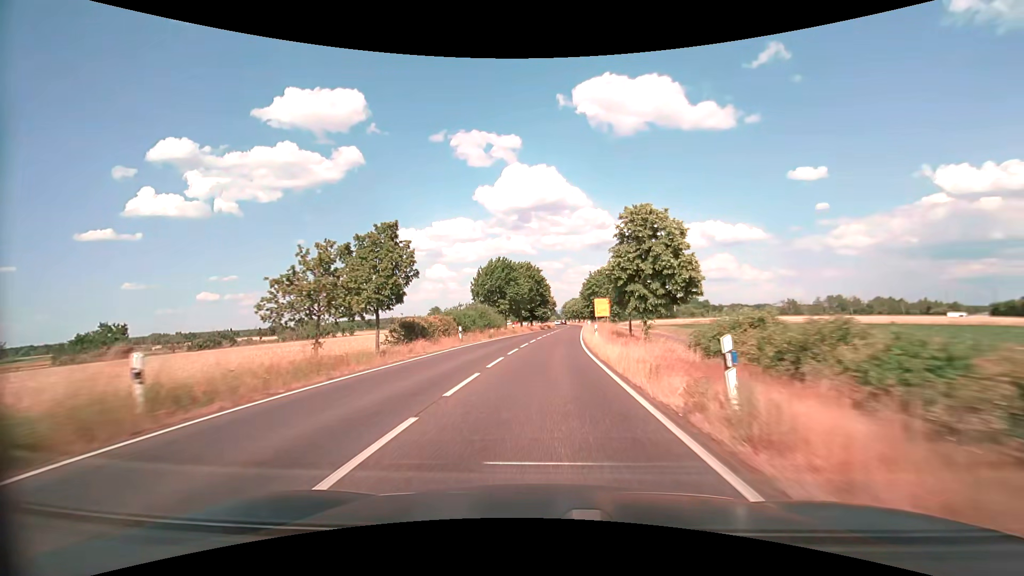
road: primary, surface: asphalt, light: Day
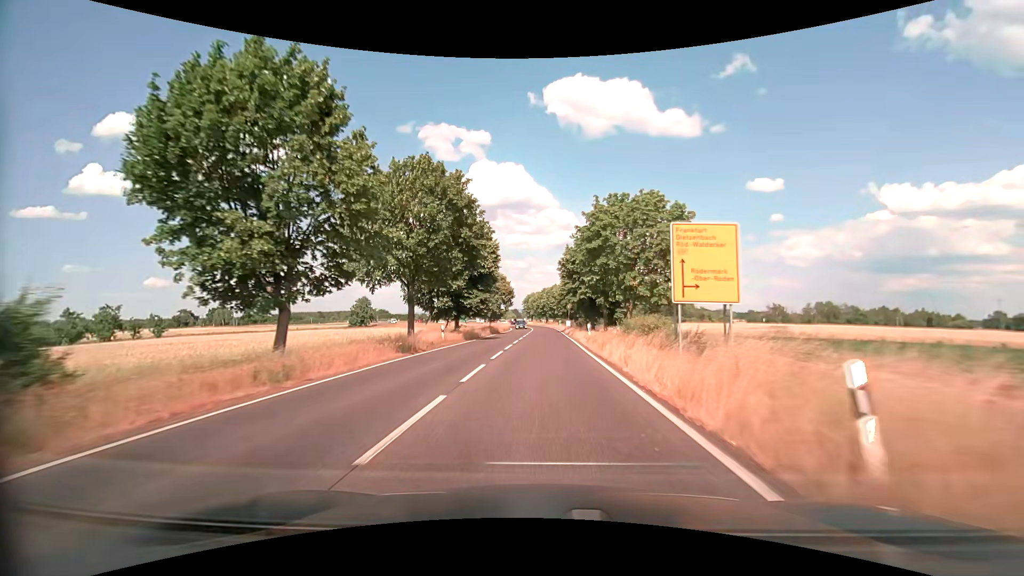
(+2.2, +52.7) m; +4°
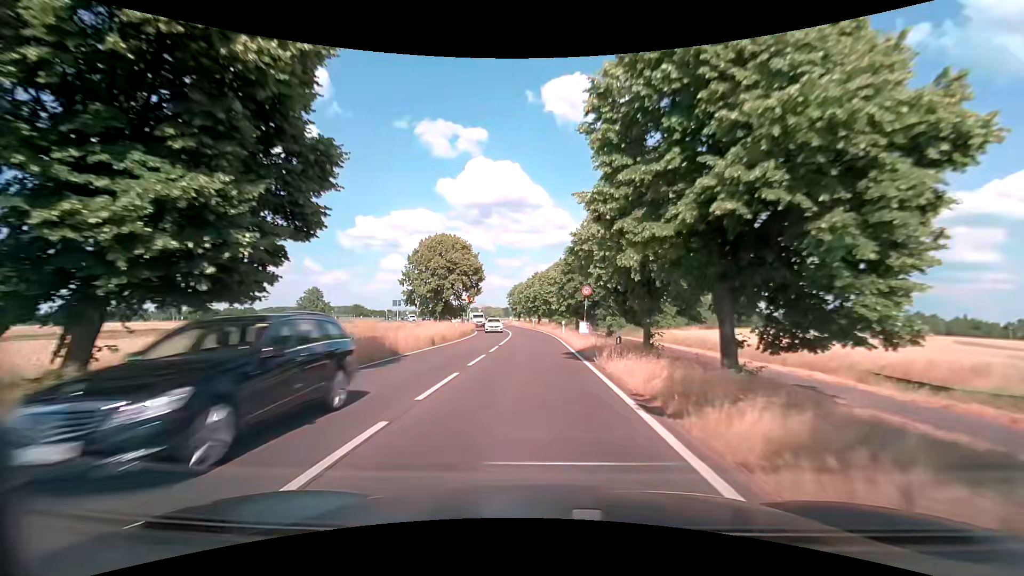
(+0.5, +38.5) m; +1°
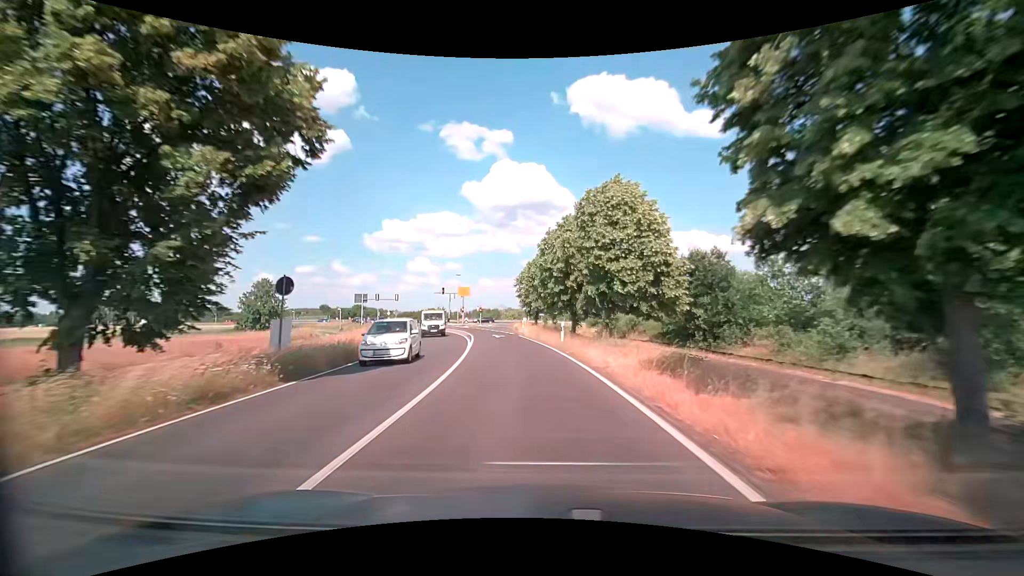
(-0.6, +45.7) m; -2°
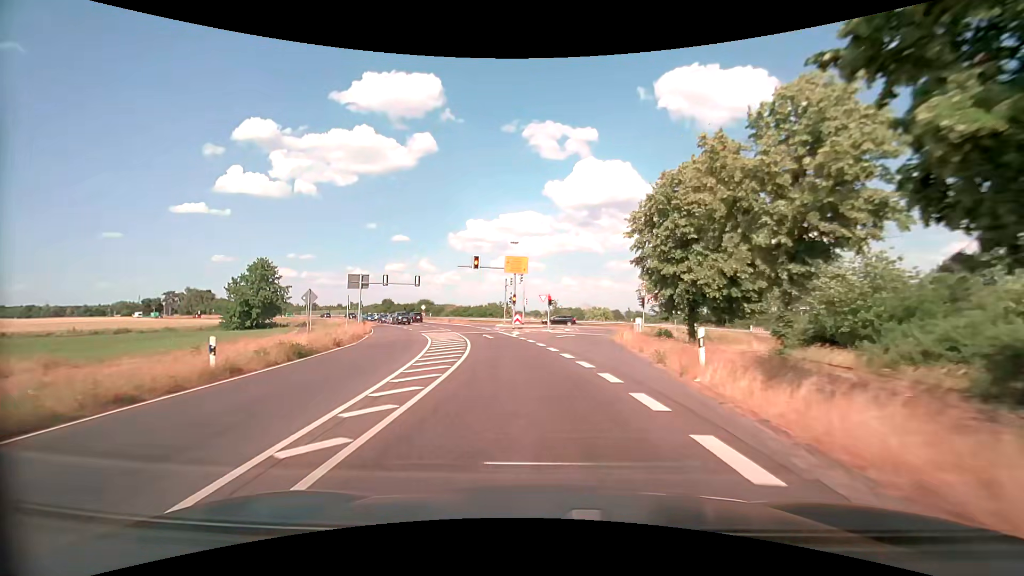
(-3.8, +40.1) m; -10°
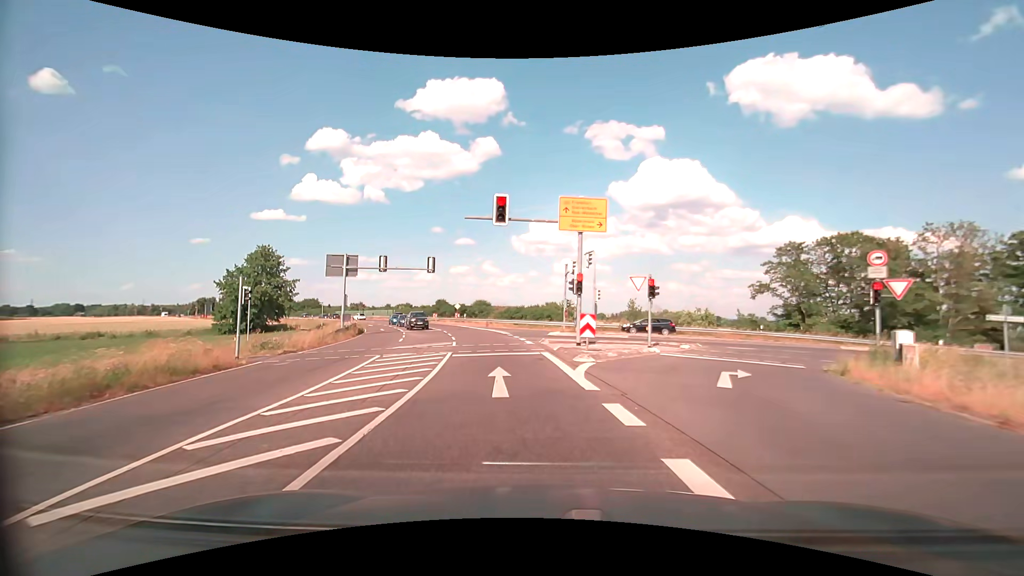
(-1.2, +21.6) m; -7°
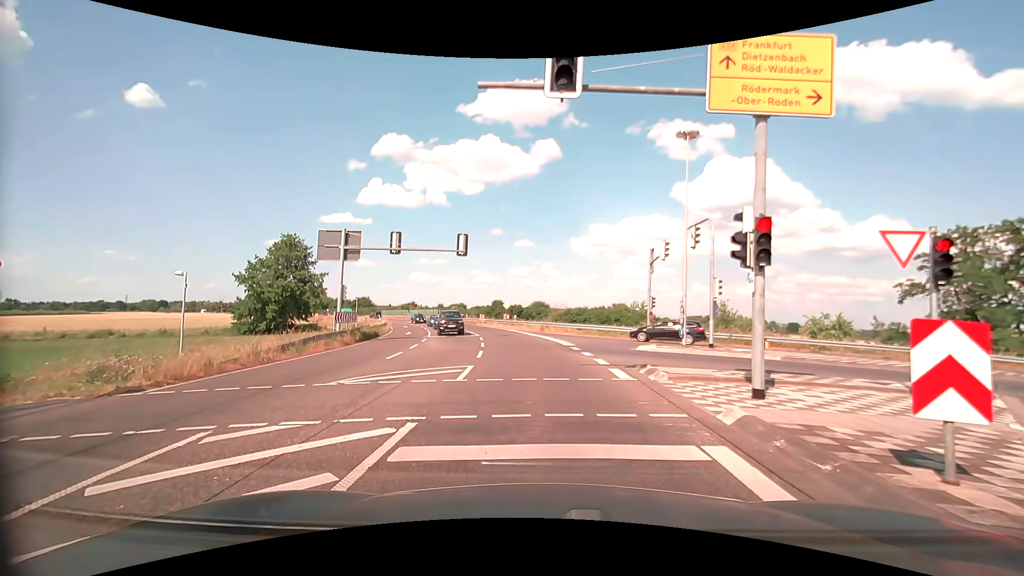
(-0.8, +12.0) m; -7°
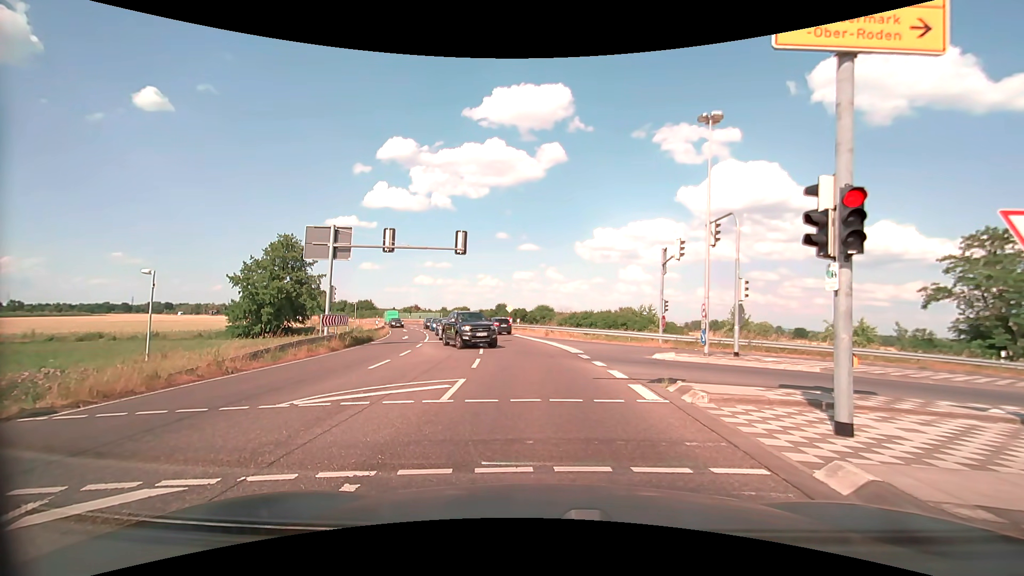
(0.0, +2.2) m; 0°
(0, +10) (-1, +20) (-2, +30) (-3, +40) (-6, +49) (-9, +59) (-12, +68) (-16, +78) (-20, +87) (-25, +95) m
